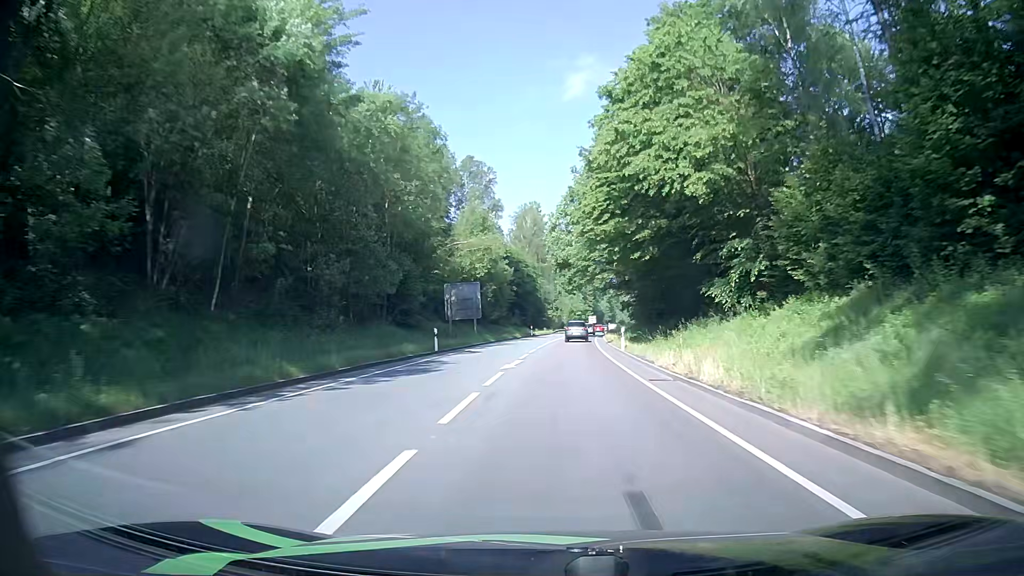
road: primary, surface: asphalt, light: Day
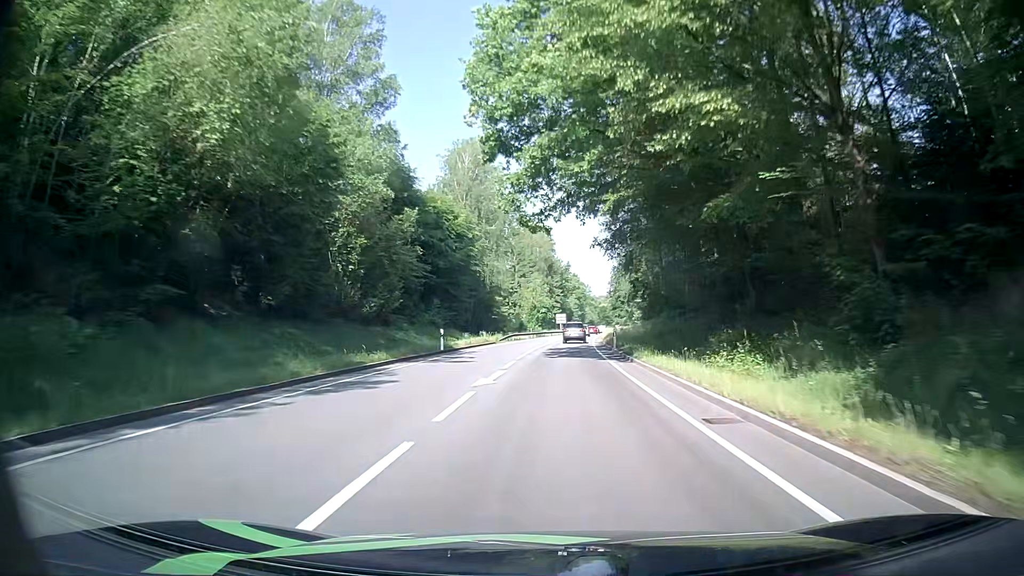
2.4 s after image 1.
(+1.1, +47.3) m; +3°
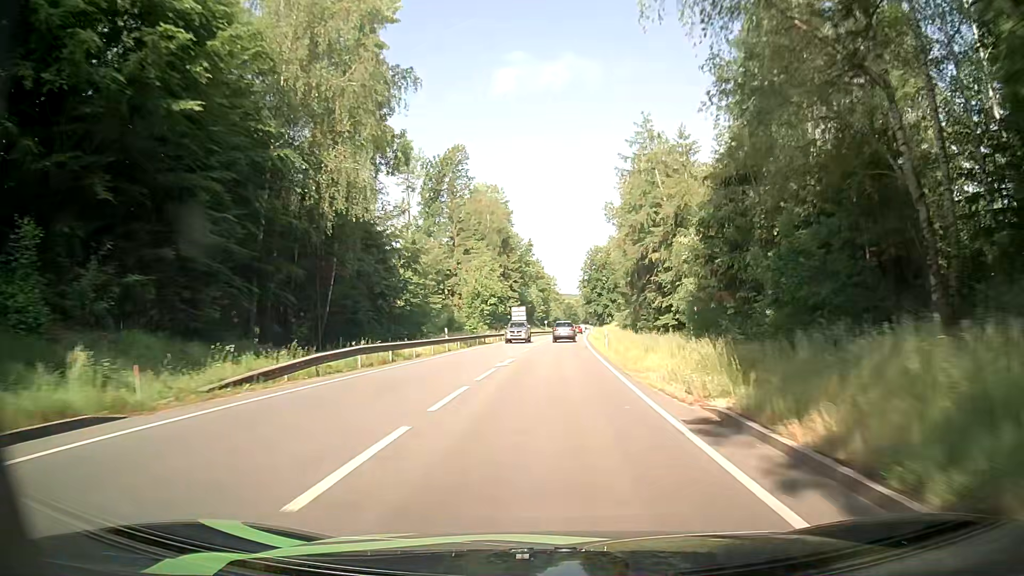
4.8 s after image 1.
(+1.2, +46.5) m; +4°
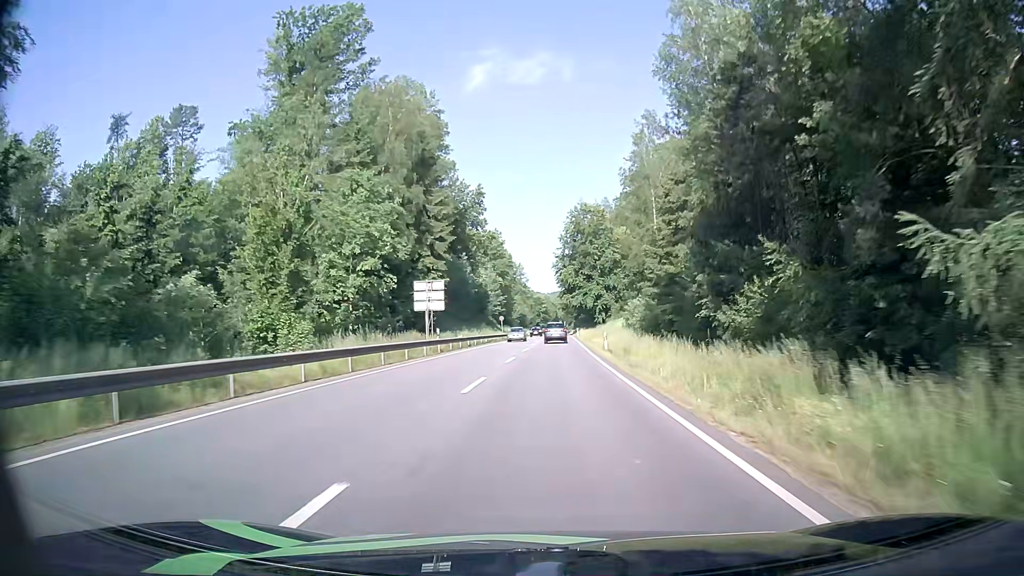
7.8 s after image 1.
(+0.7, +57.6) m; +2°
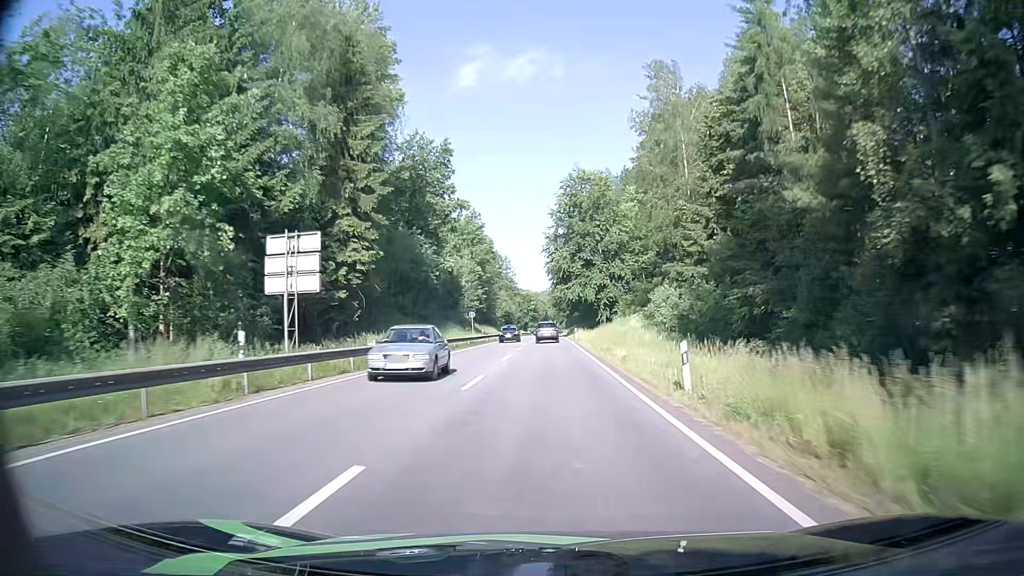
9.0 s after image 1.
(+0.2, +23.1) m; +1°
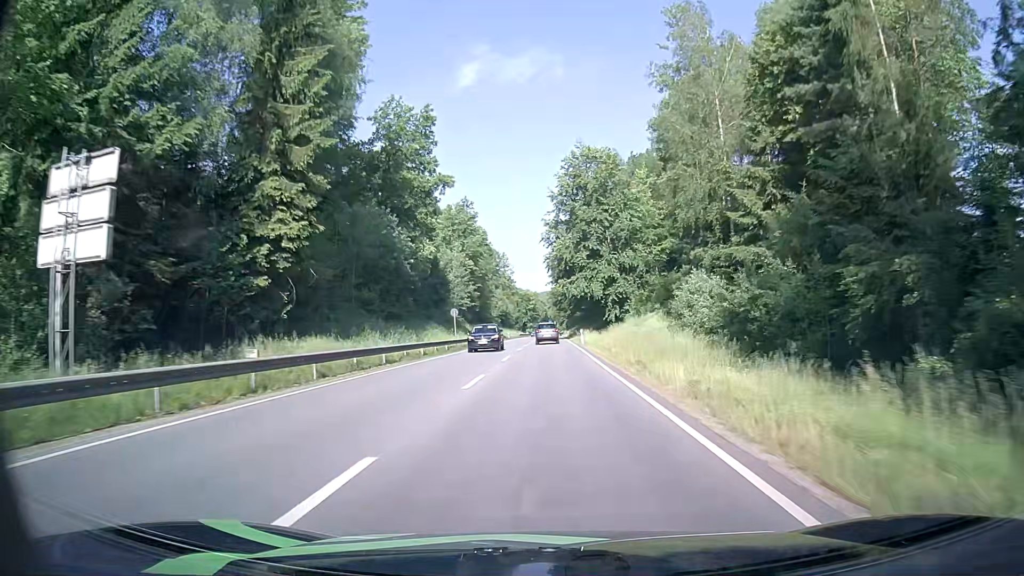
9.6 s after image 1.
(0.0, +11.6) m; 0°
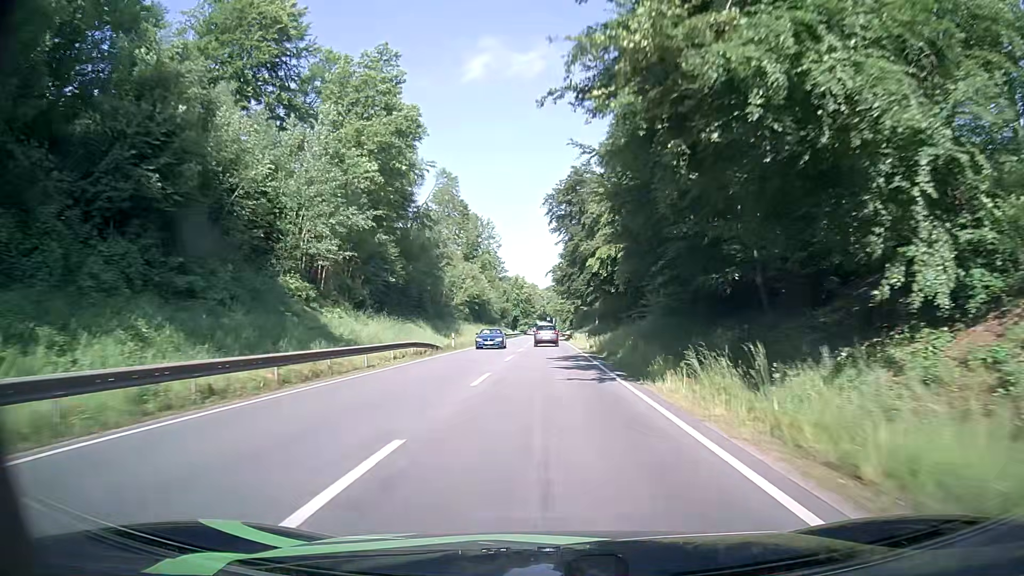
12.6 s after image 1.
(-0.1, +59.1) m; 0°
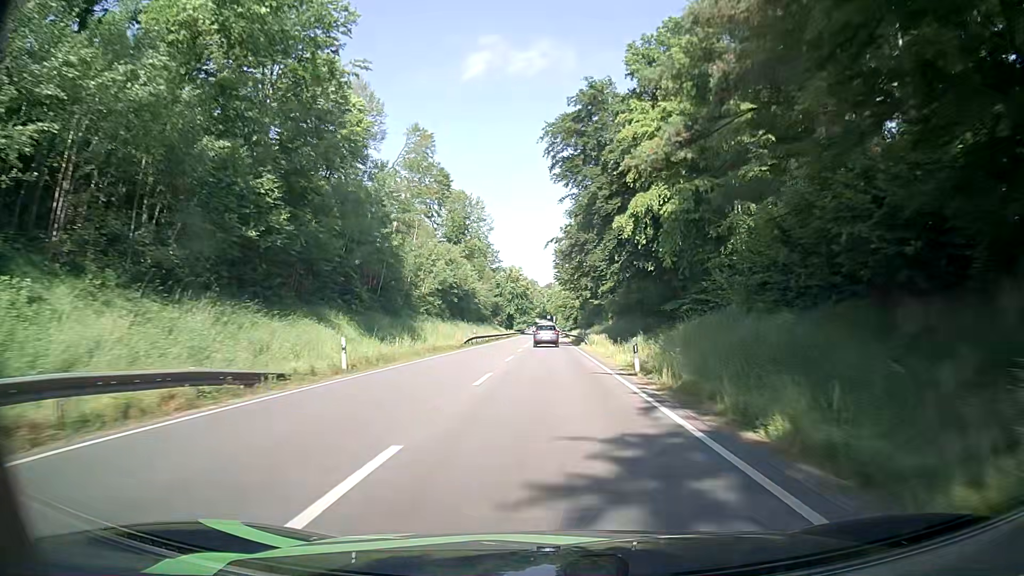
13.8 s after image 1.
(-0.2, +24.2) m; -1°
(0, +10) (0, +20) (0, +30) (0, +40) (0, +50) (0, +60) (0, +70) (0, +80) (0, +90) (0, +100) m
